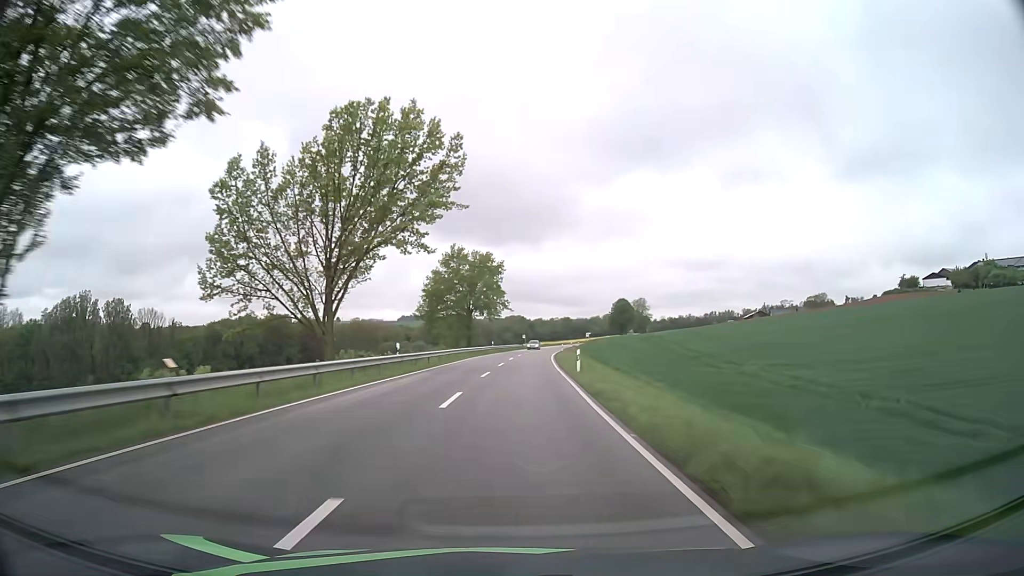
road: secondary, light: Day
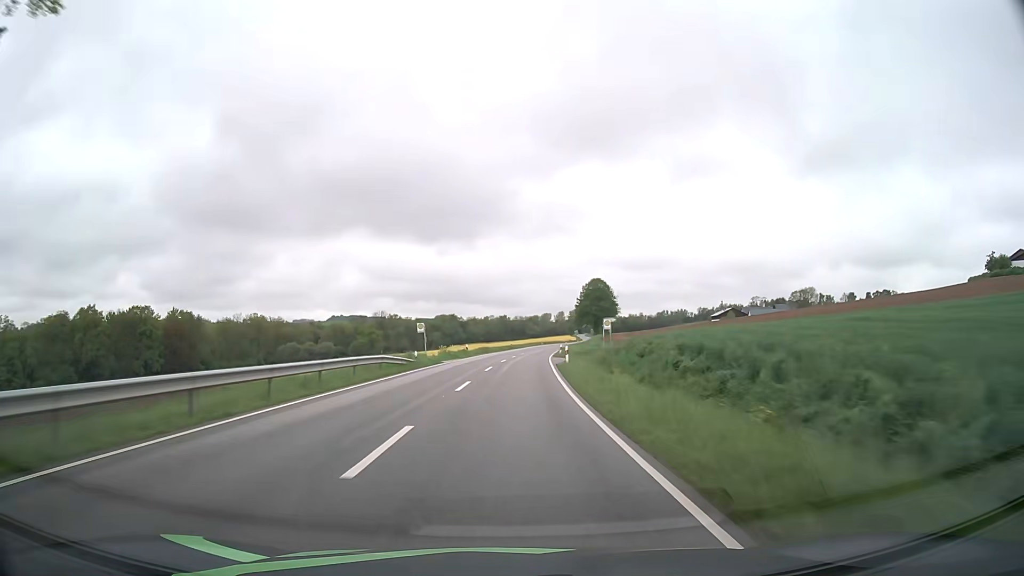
(+4.0, +78.8) m; +5°
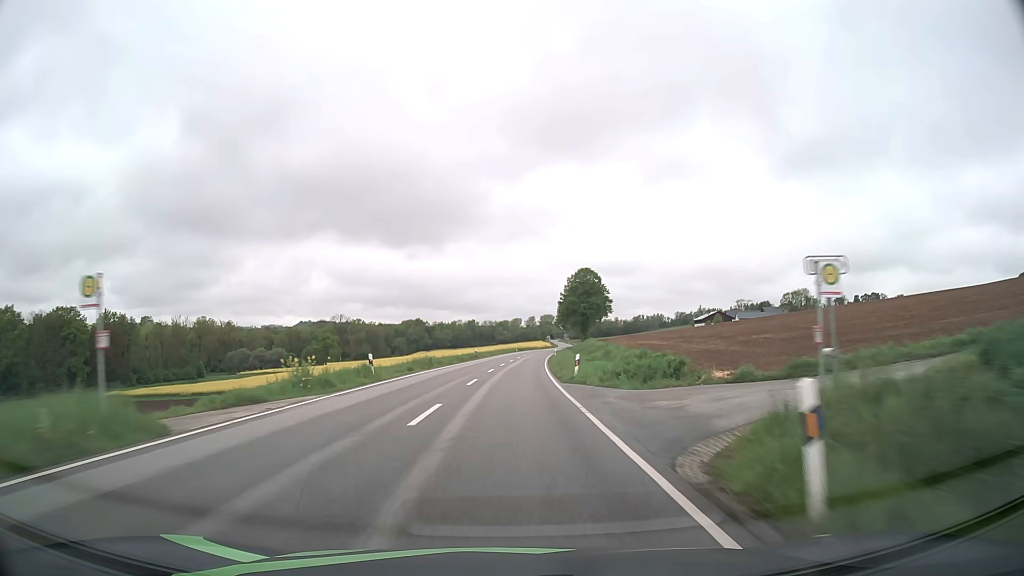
(+0.8, +31.6) m; +3°
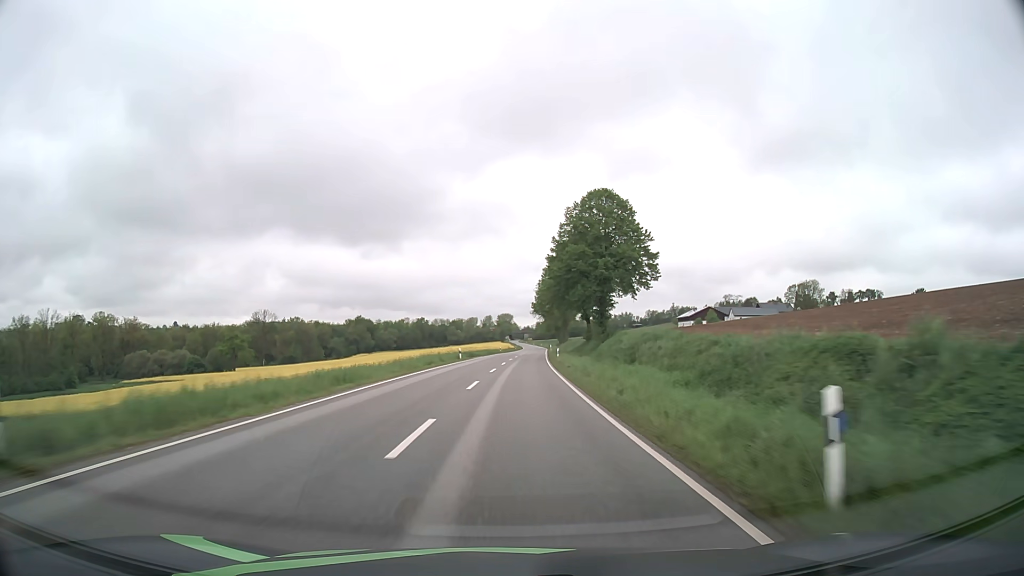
(+2.0, +63.1) m; +4°
(0, +10) (0, +20) (+1, +30) (+1, +40) (+1, +50) (+2, +60) (+2, +70) (+3, +80) (+4, +90) (+4, +100) m
